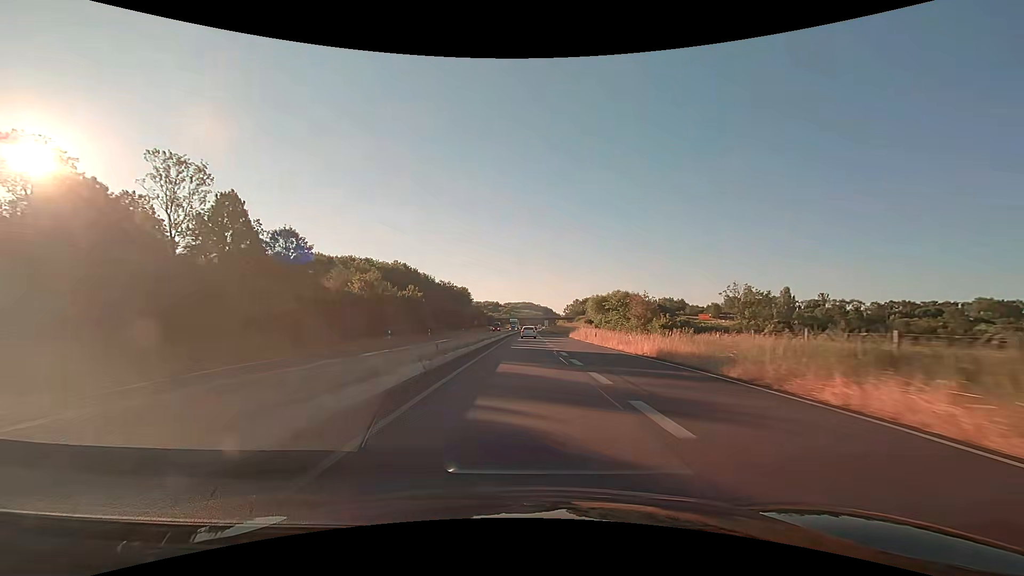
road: trunk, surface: asphalt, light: Day
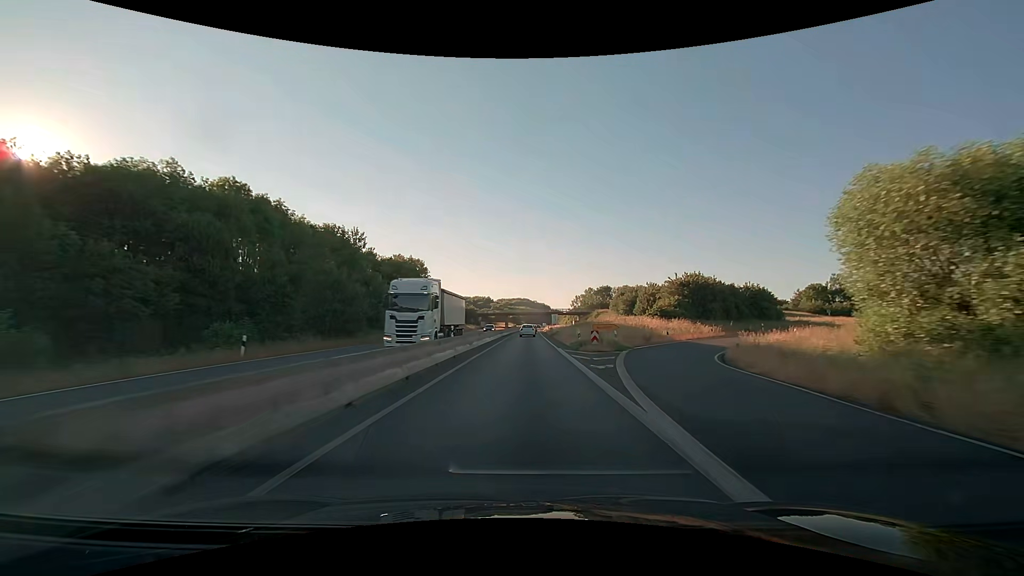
(+0.6, +74.4) m; +1°
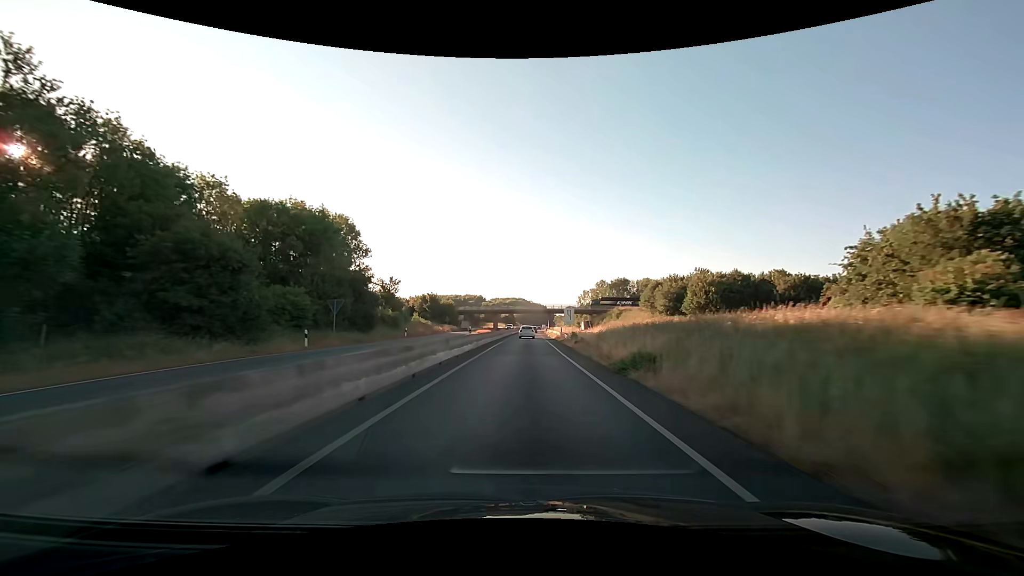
(+0.3, +43.9) m; +1°
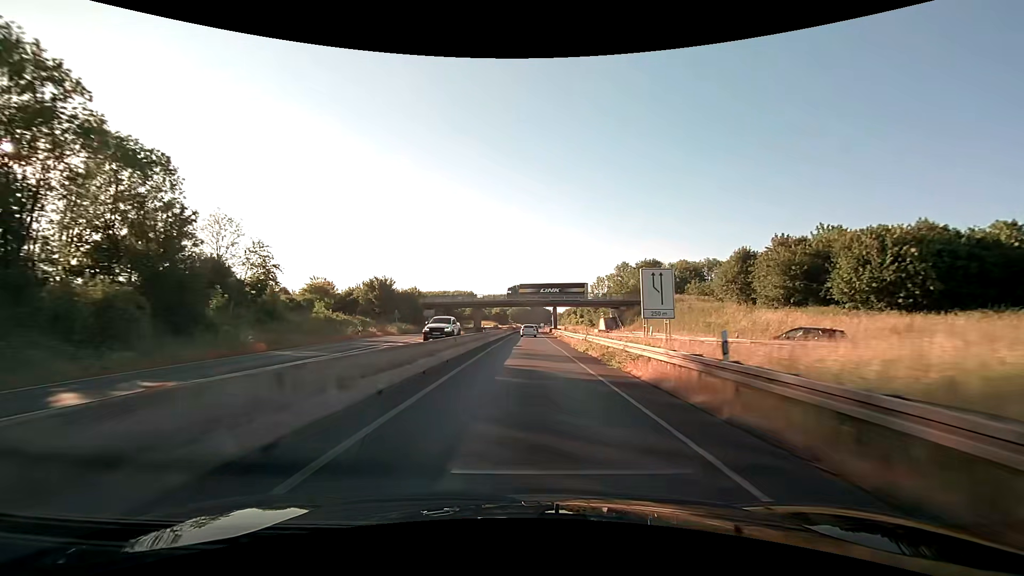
(+0.3, +43.8) m; 0°
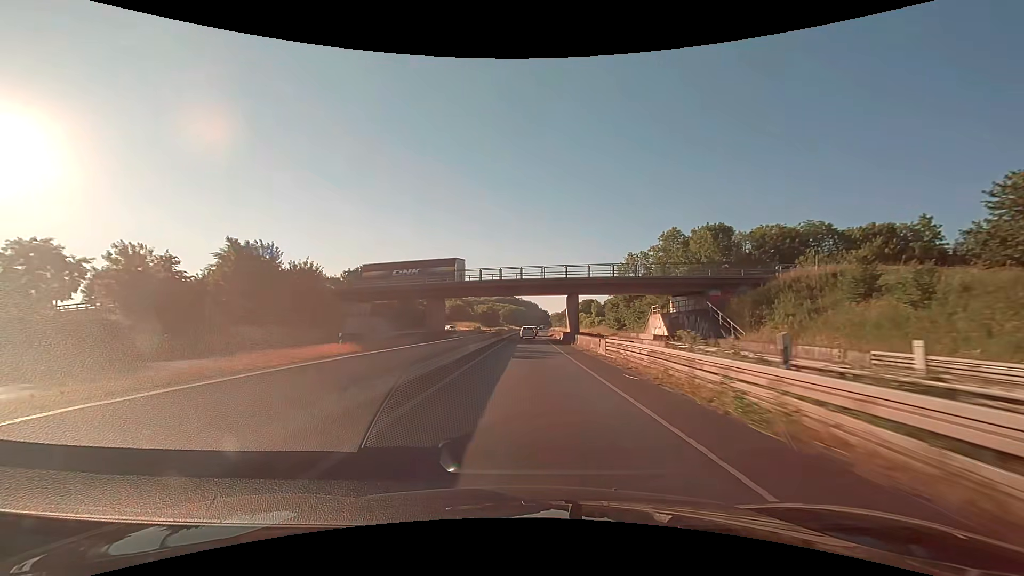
(+0.4, +44.3) m; +1°
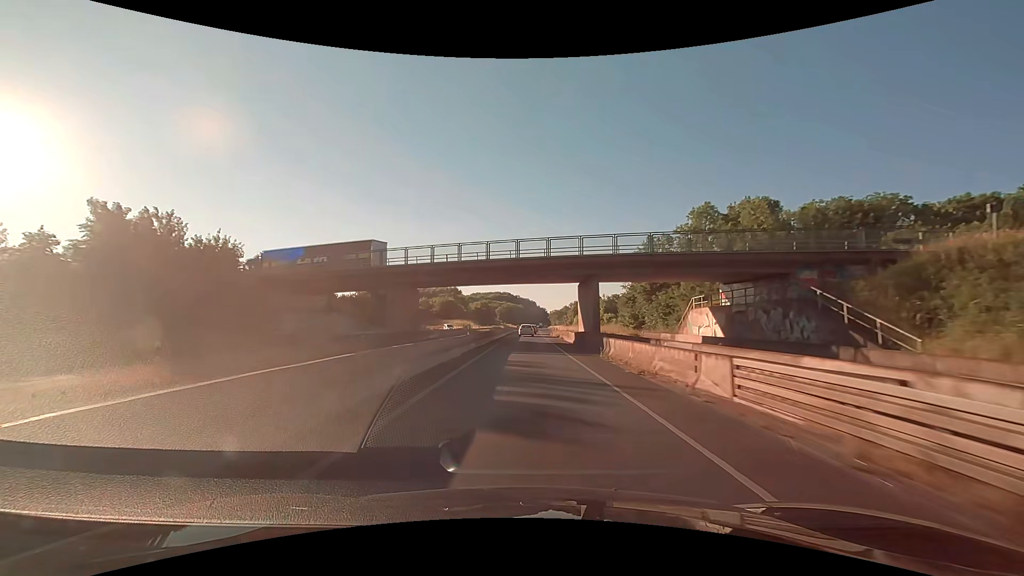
(0.0, +14.9) m; 0°
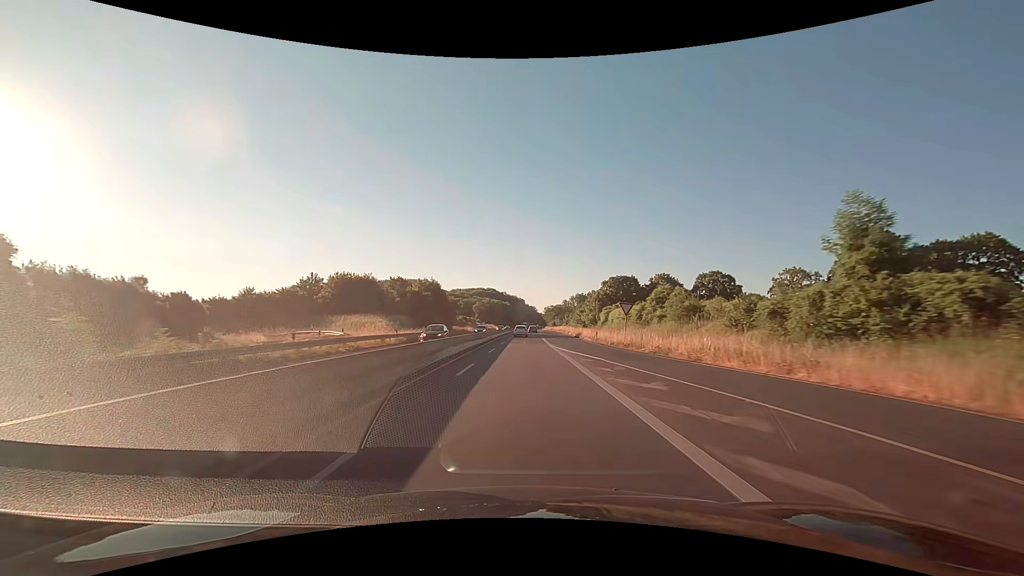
(+0.9, +76.6) m; +2°
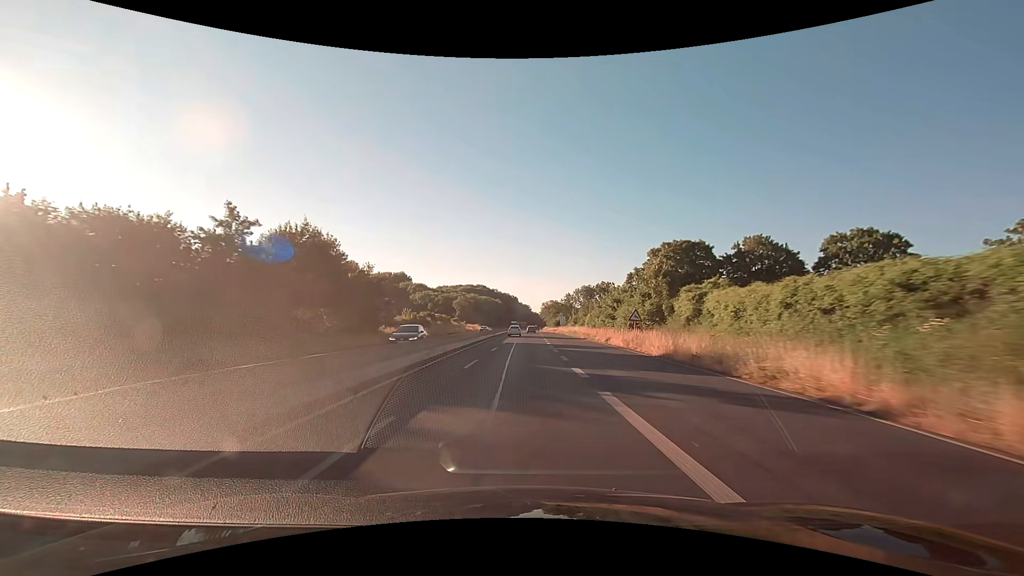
(+0.4, +47.7) m; +1°
(0, +10) (0, +20) (0, +30) (0, +40) (0, +50) (0, +60) (0, +70) (+1, +80) (+1, +90) (+1, +100) m
